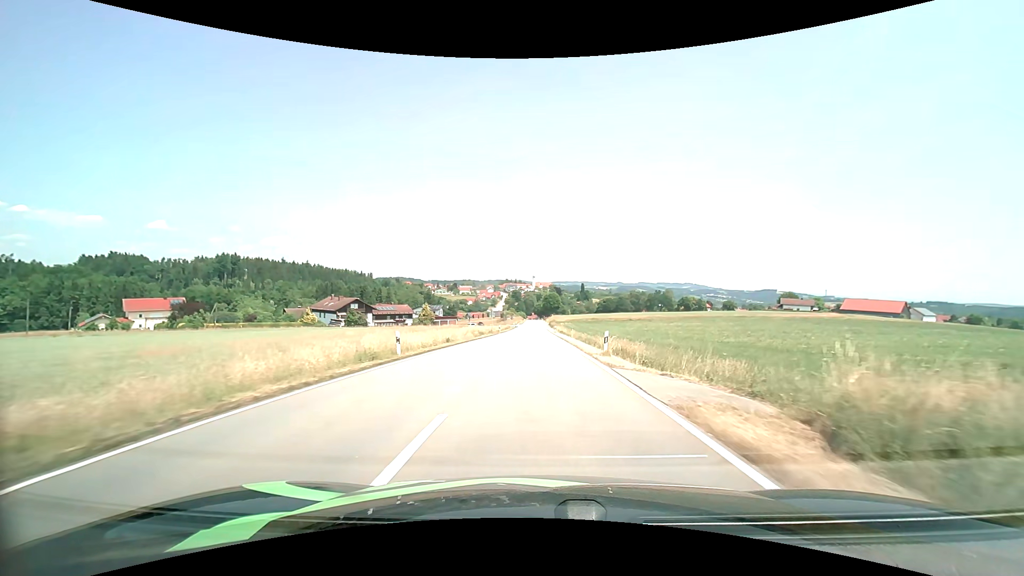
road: tertiary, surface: asphalt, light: Day
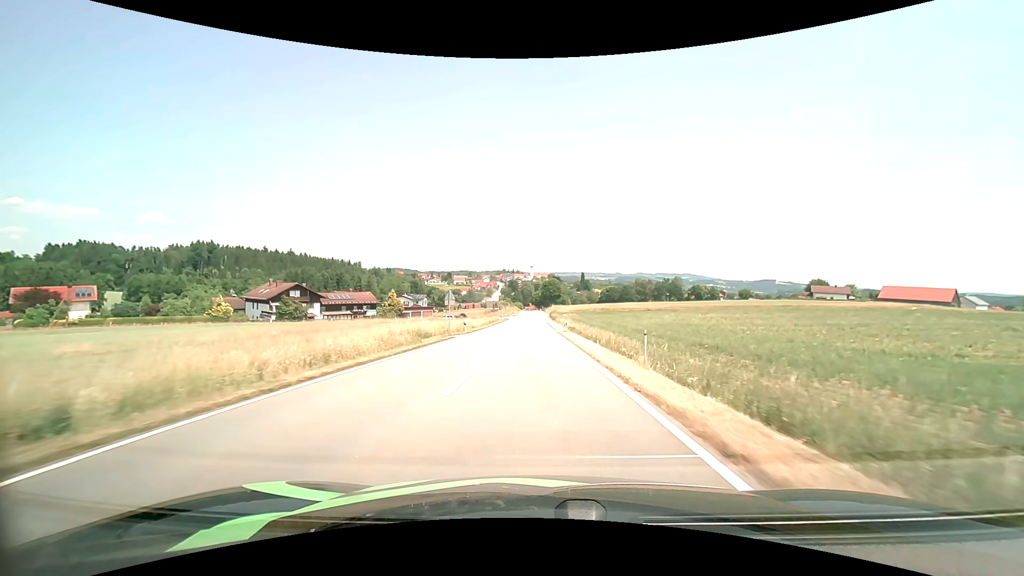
(+0.2, +31.4) m; 0°
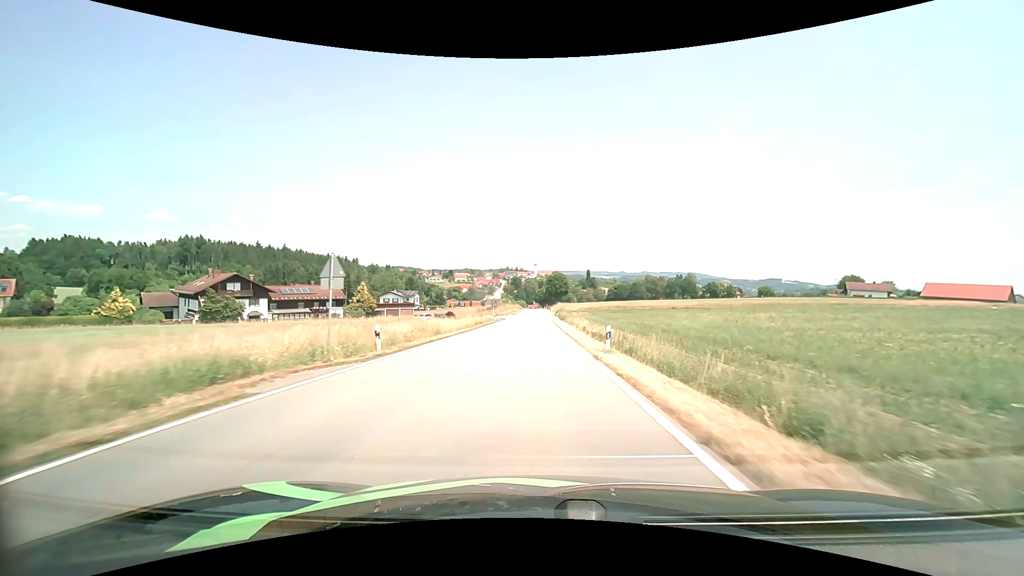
(-0.1, +22.0) m; 0°
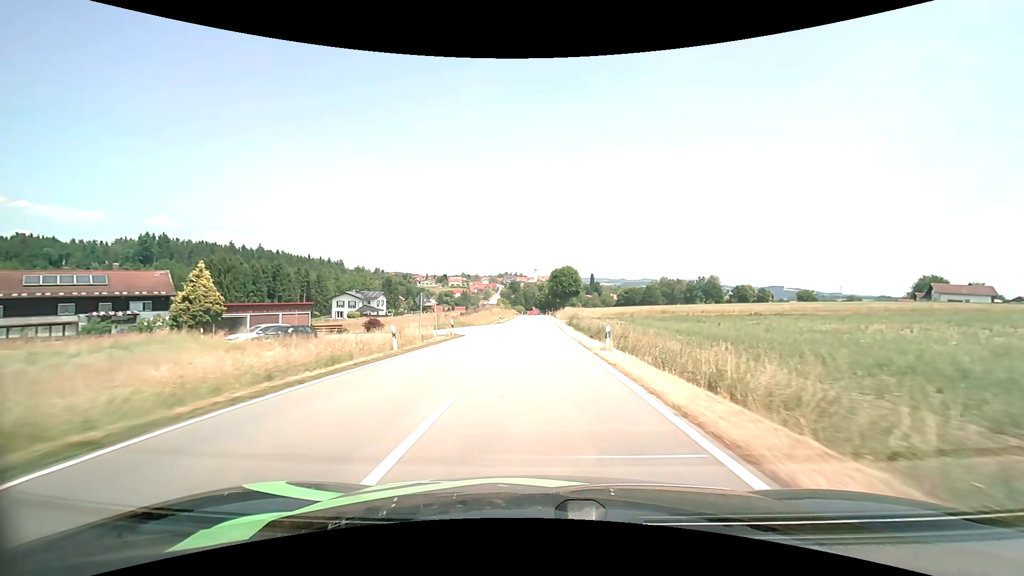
(-0.2, +44.7) m; 0°
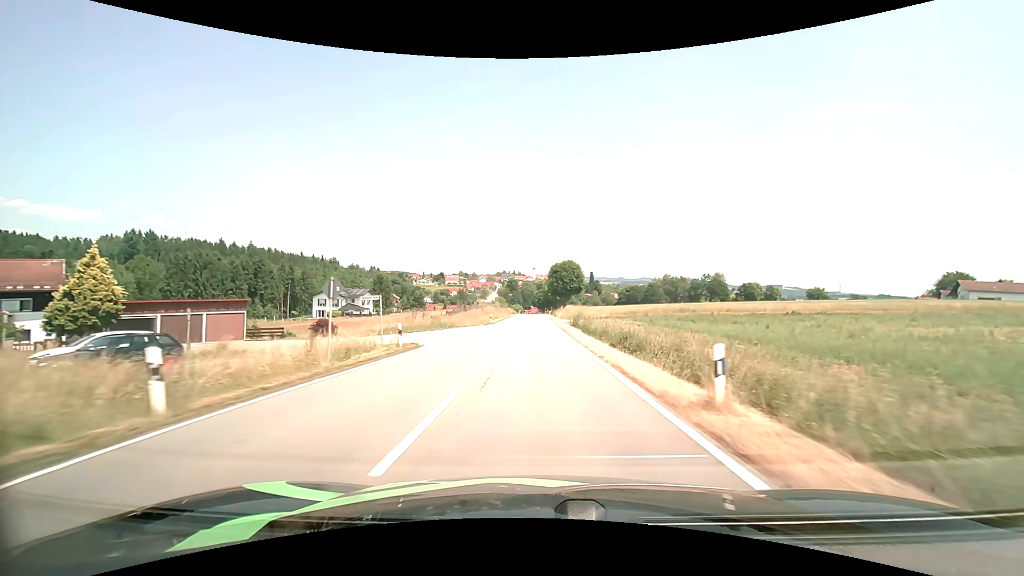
(0.0, +11.5) m; 0°
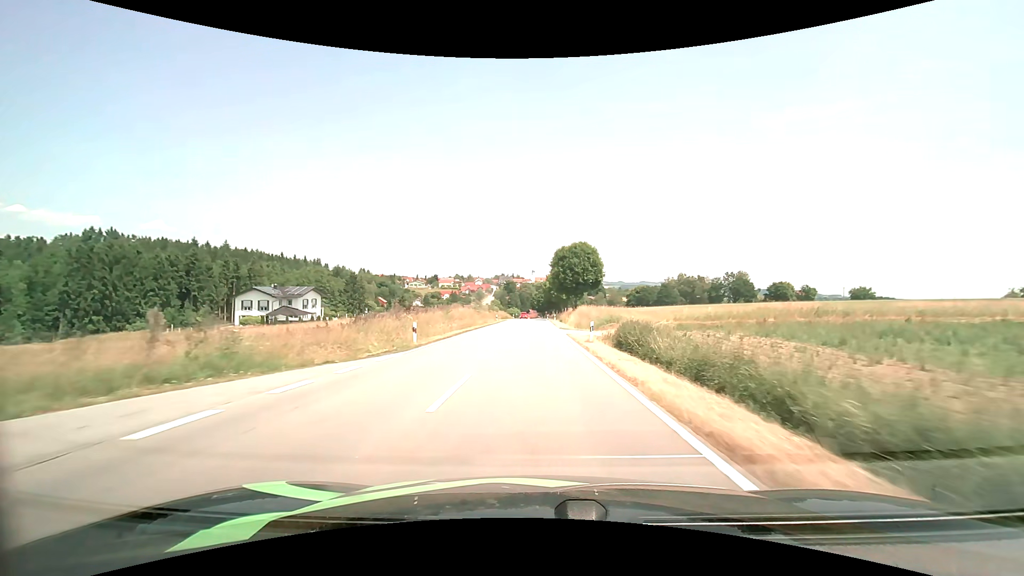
(+0.1, +34.5) m; 0°
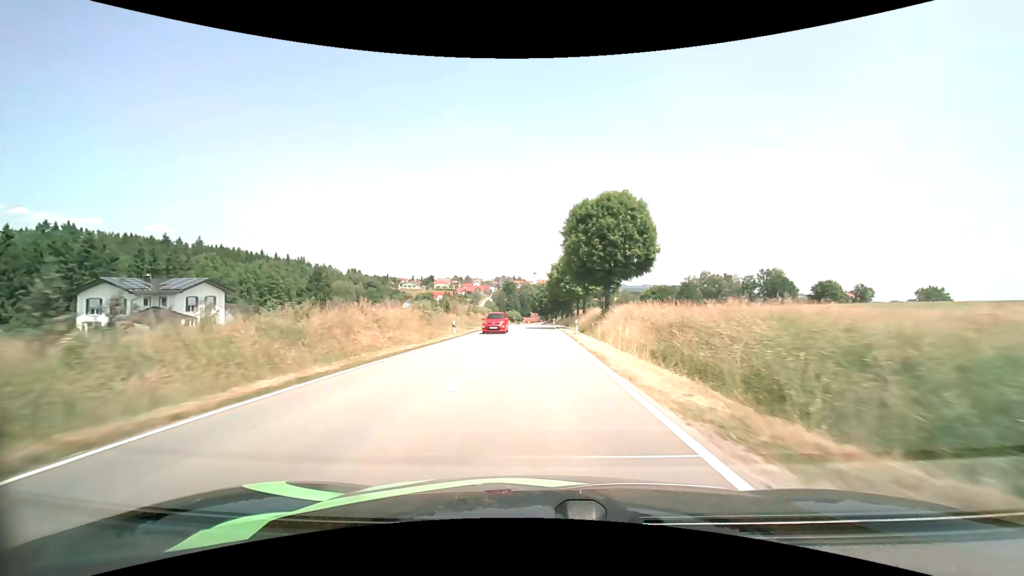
(-0.1, +35.3) m; 0°
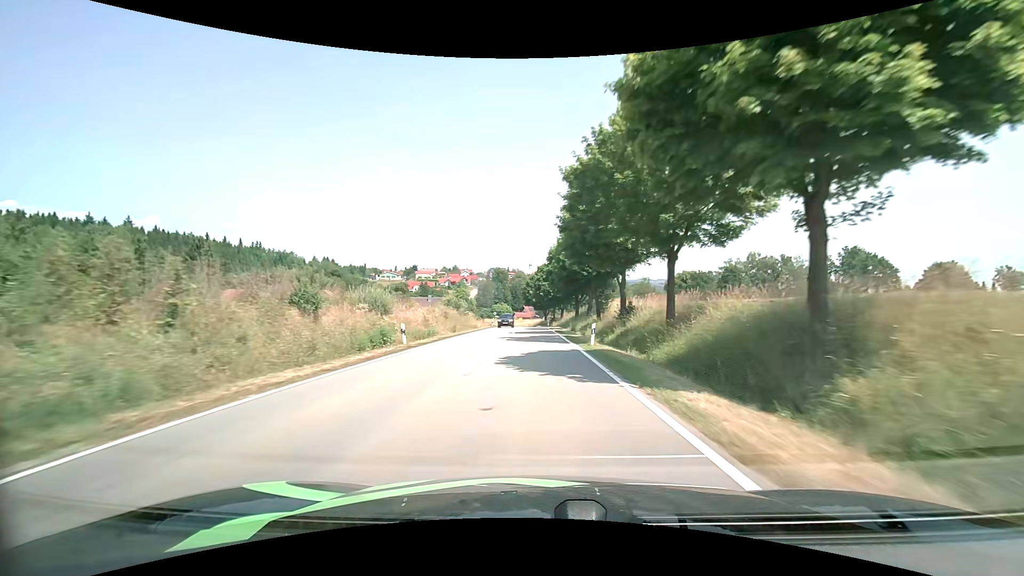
(+0.1, +59.1) m; +1°
(0, +10) (0, +20) (0, +30) (0, +40) (0, +50) (0, +60) (-1, +70) (-1, +80) (-1, +90) (-2, +100) m
